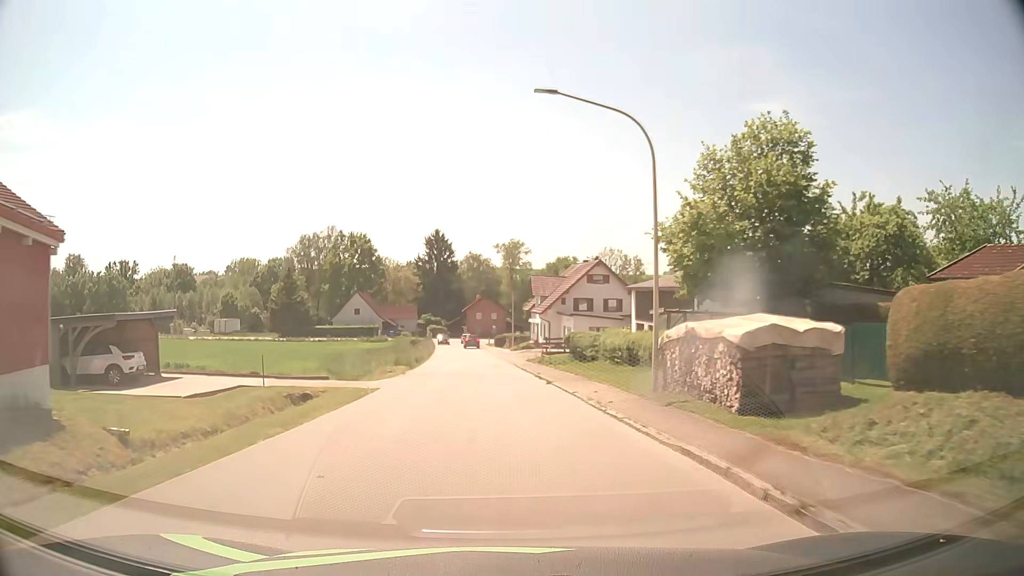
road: tertiary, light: Day
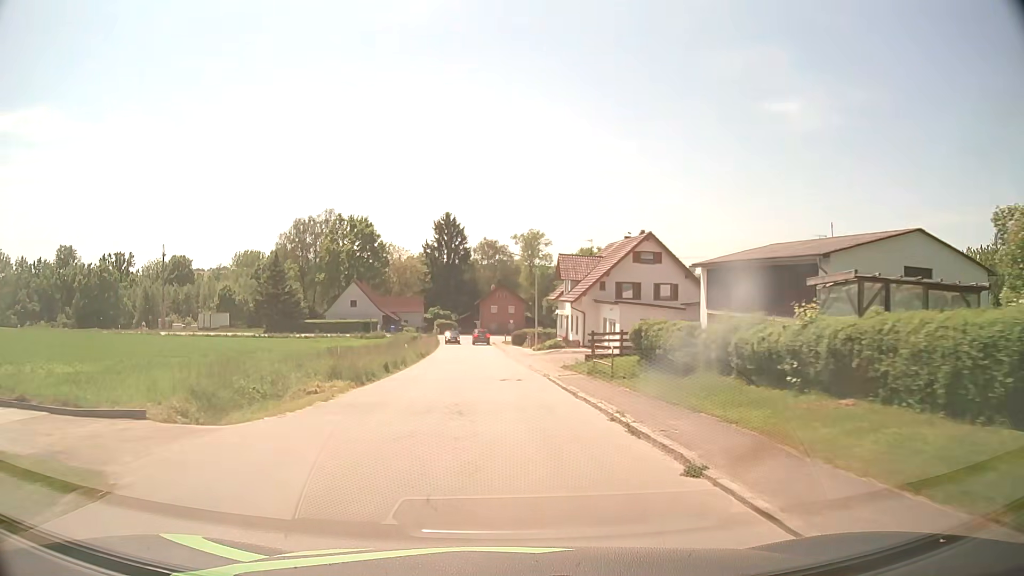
(-0.2, +15.9) m; -1°
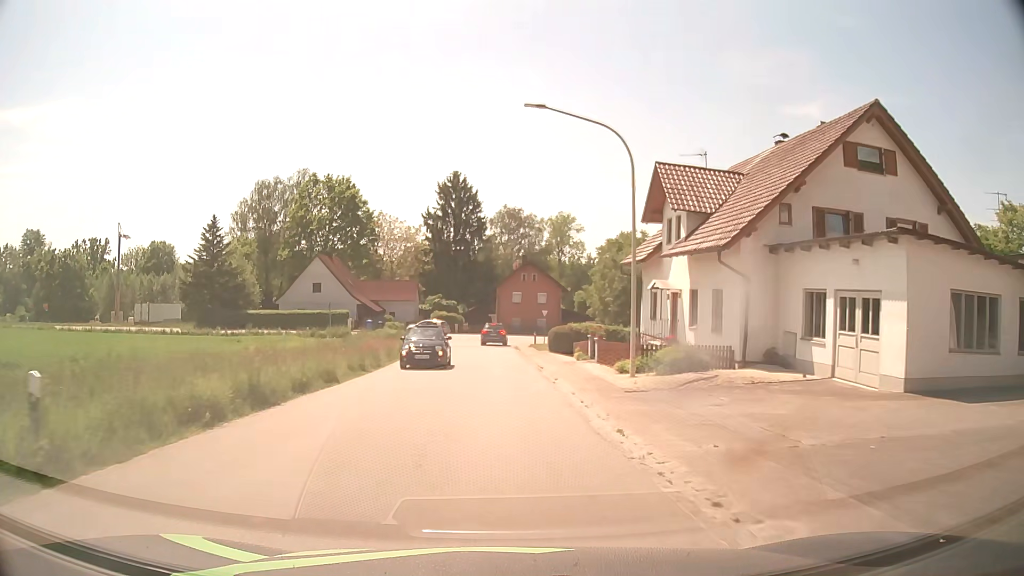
(-0.6, +30.8) m; -2°
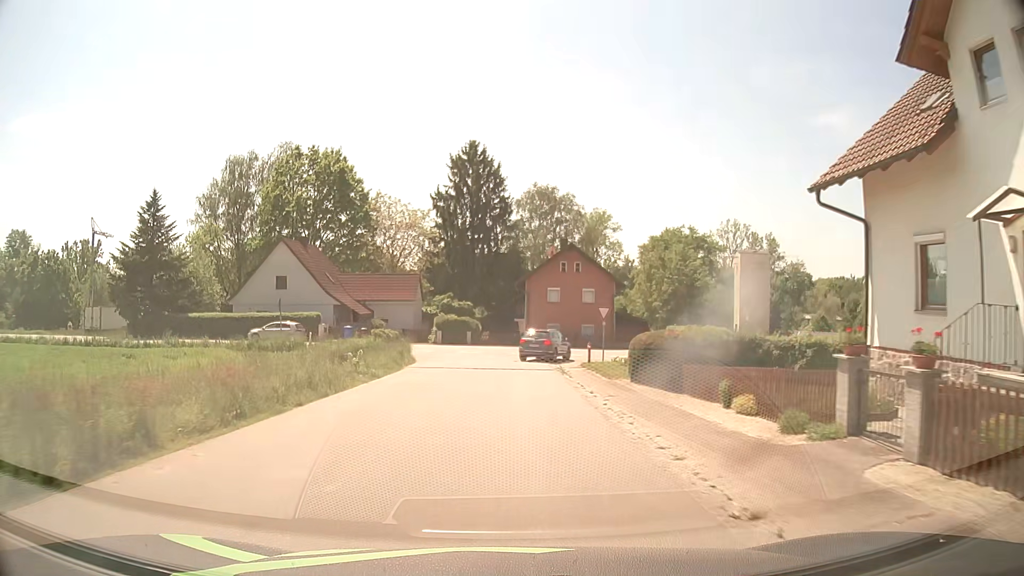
(-0.3, +19.4) m; -2°
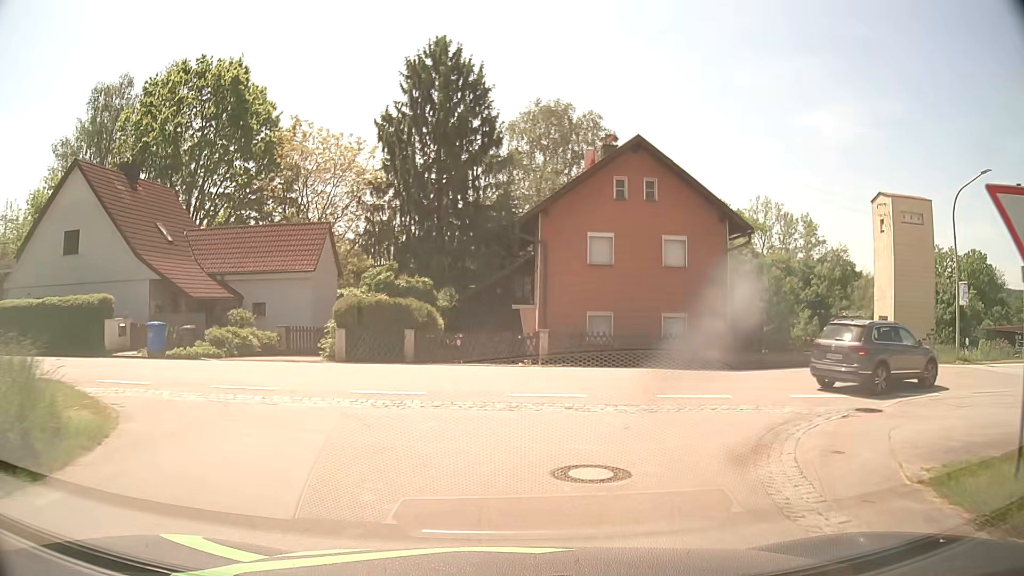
(-0.2, +27.2) m; +2°
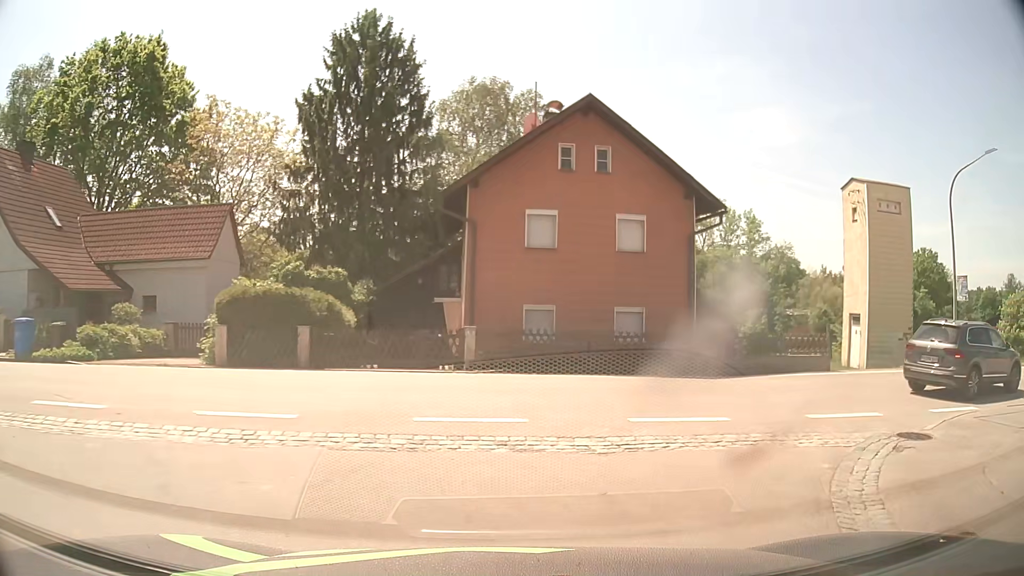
(+0.1, +3.9) m; +5°
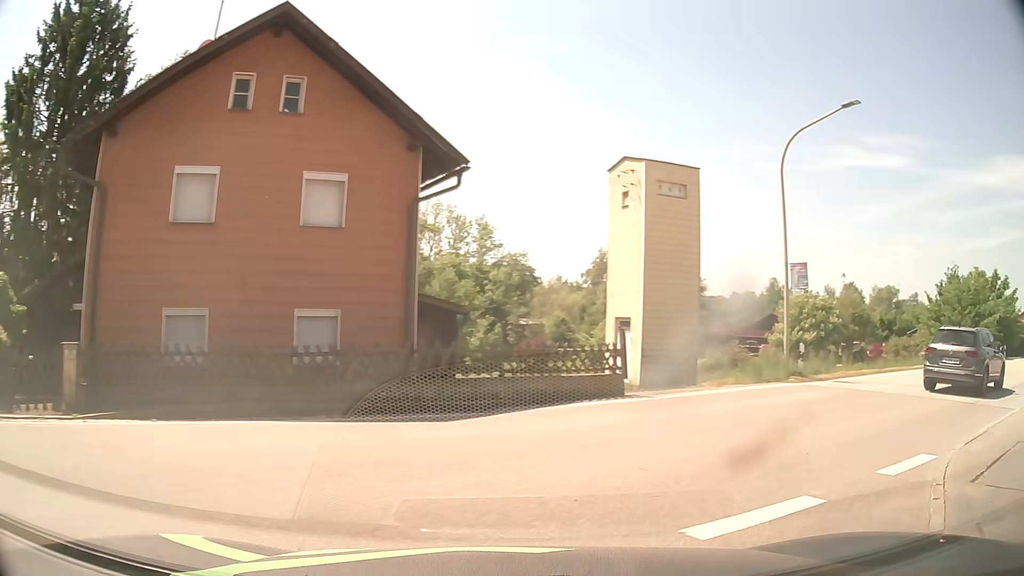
(+1.2, +6.2) m; +24°
